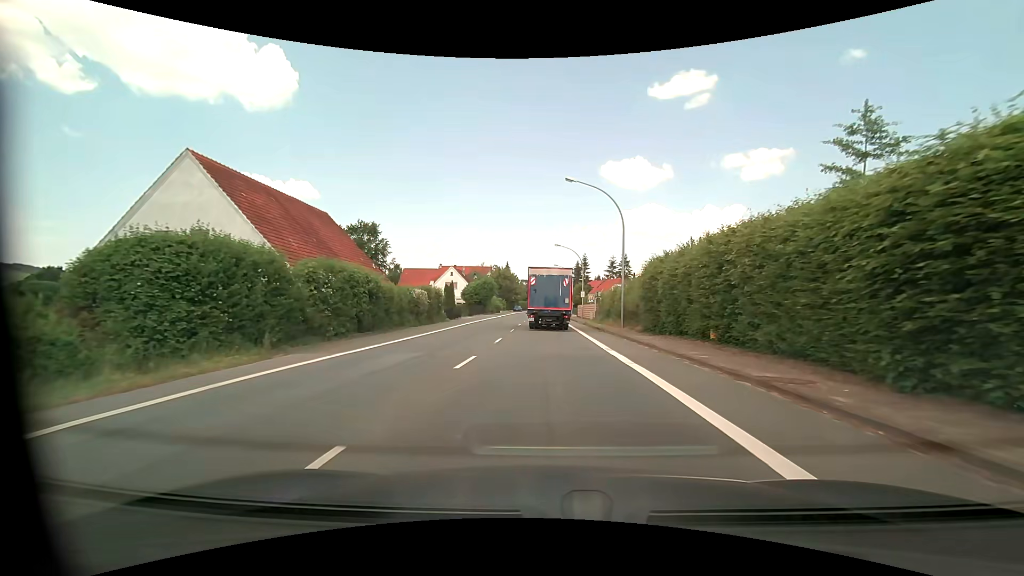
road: primary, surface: asphalt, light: Day
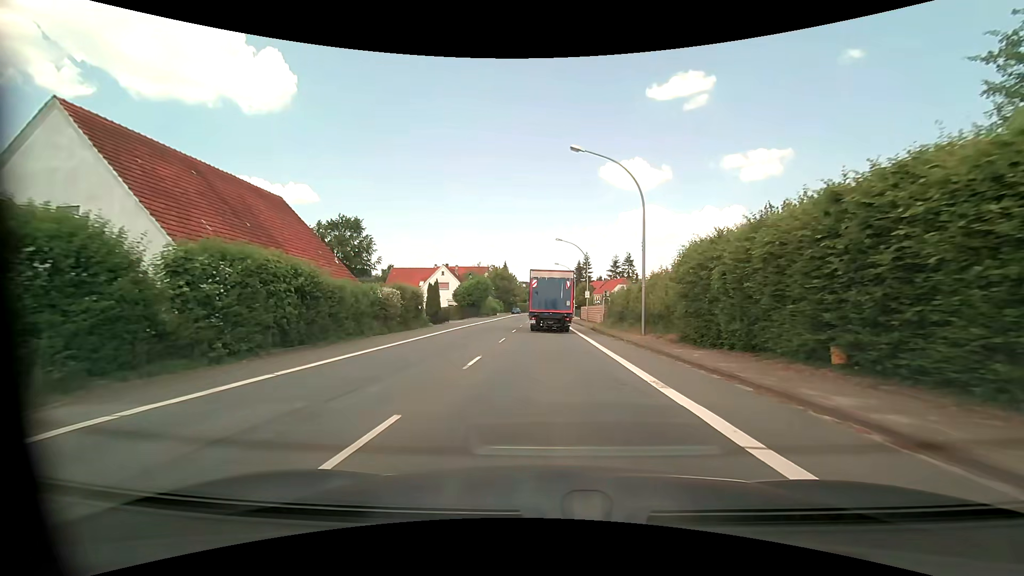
(0.0, +7.2) m; 0°
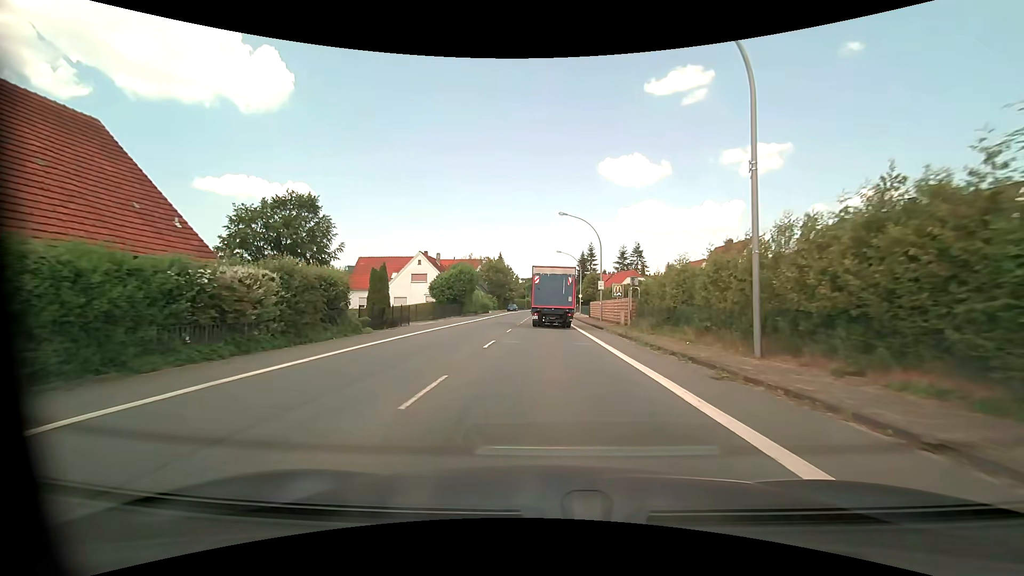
(0.0, +14.4) m; 0°
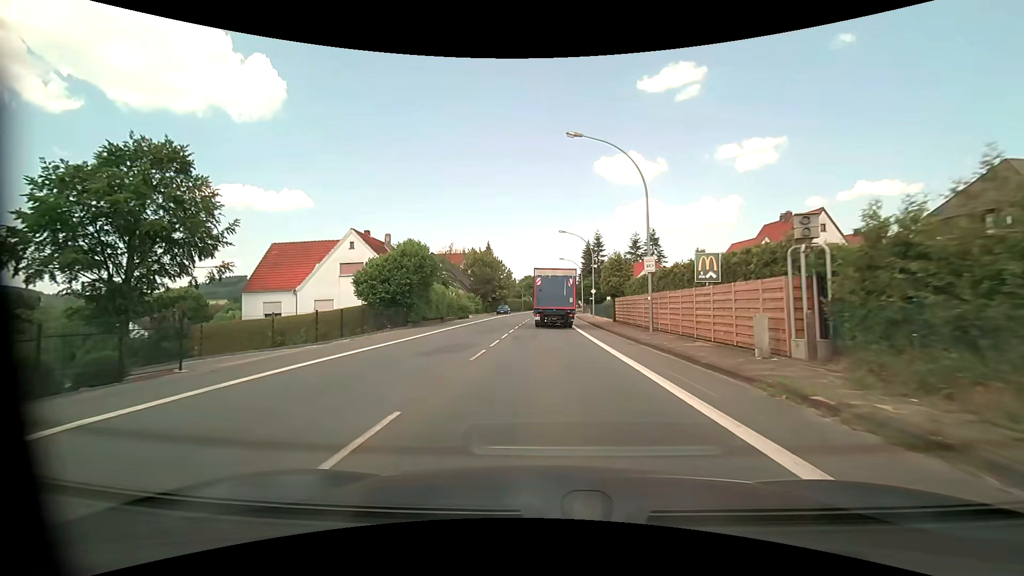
(0.0, +21.5) m; 0°
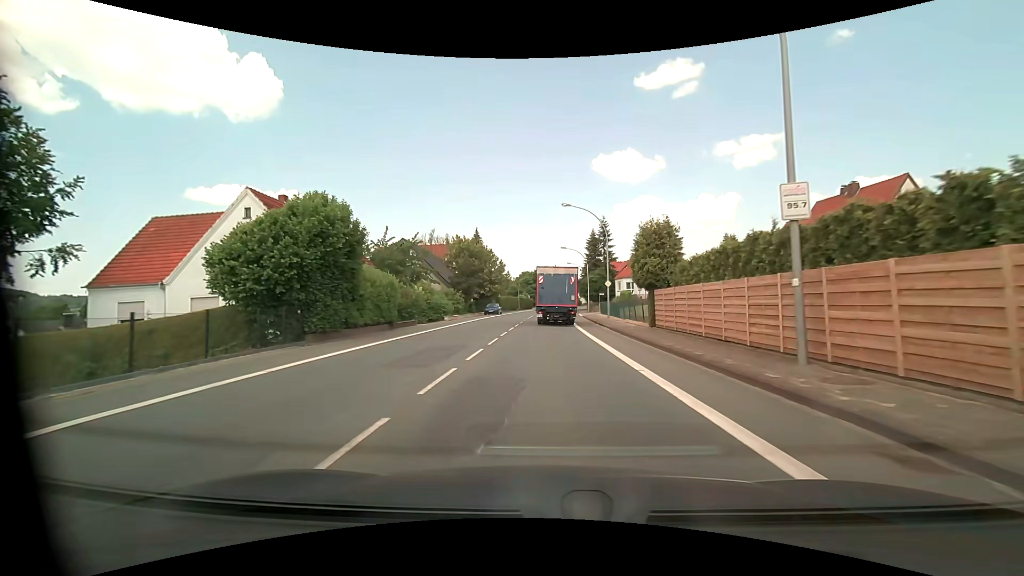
(0.0, +14.2) m; 0°
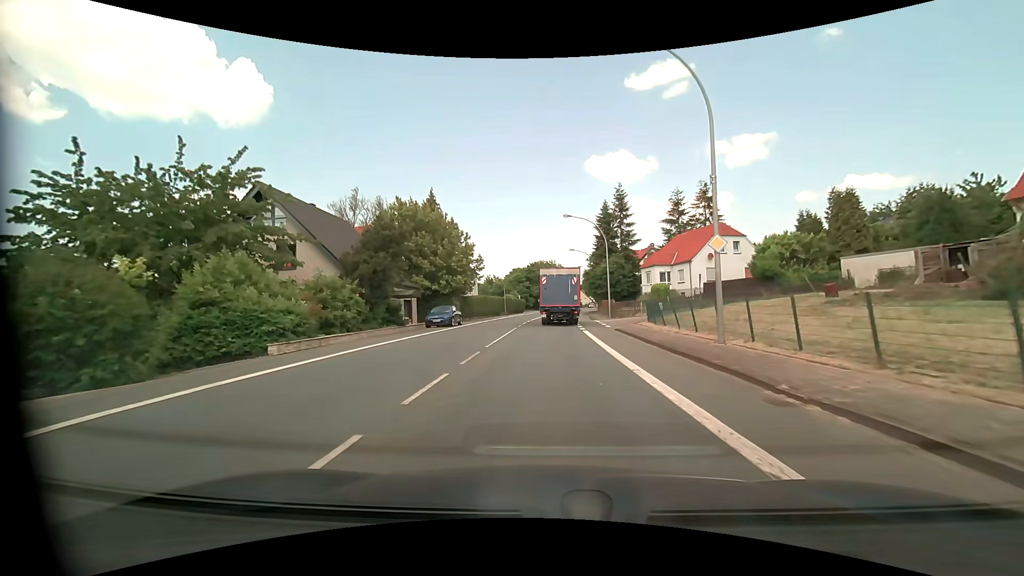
(+0.1, +28.3) m; 0°
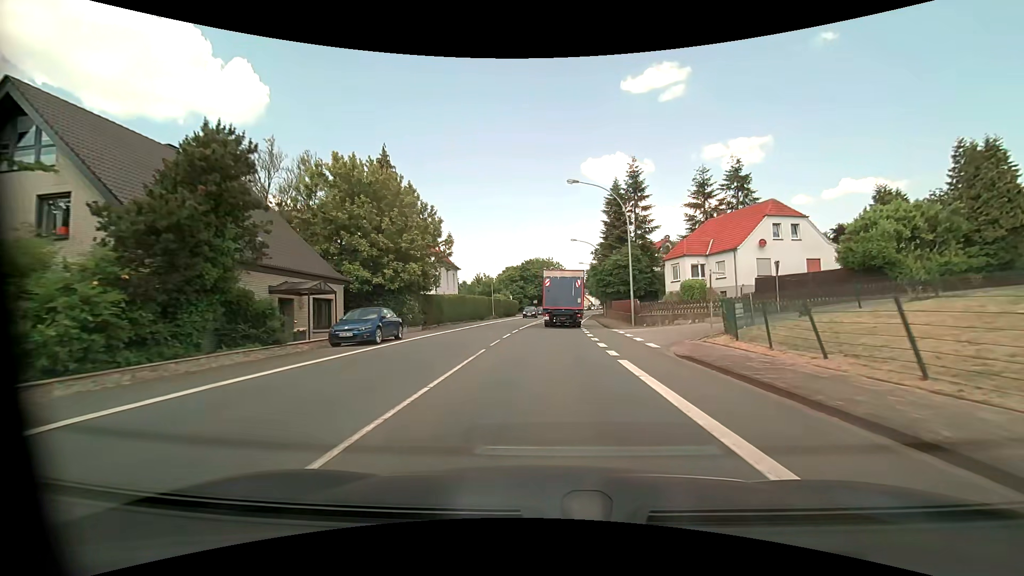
(+0.1, +14.0) m; +1°
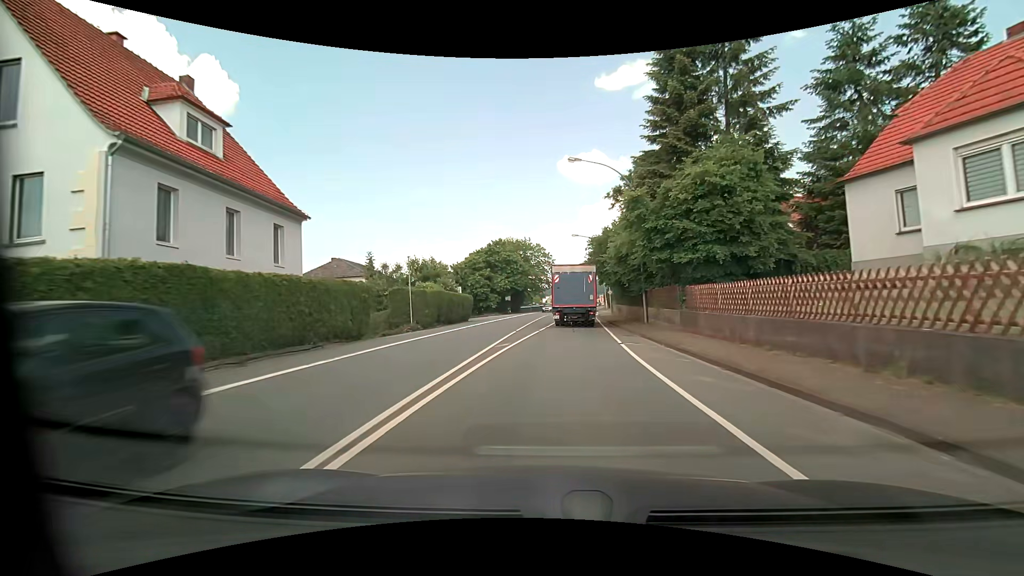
(+0.4, +34.6) m; +2°
(0, +10) (0, +20) (+1, +30) (+2, +40) (+3, +50) (+4, +60) (+5, +70) (+6, +80) (+7, +90) (+8, +100) m
